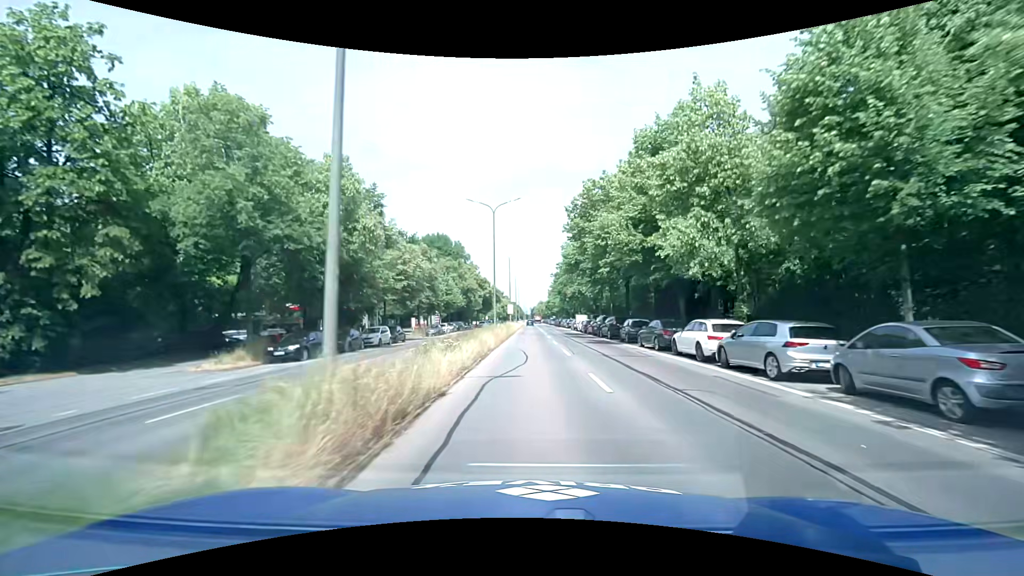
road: primary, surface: asphalt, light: Day
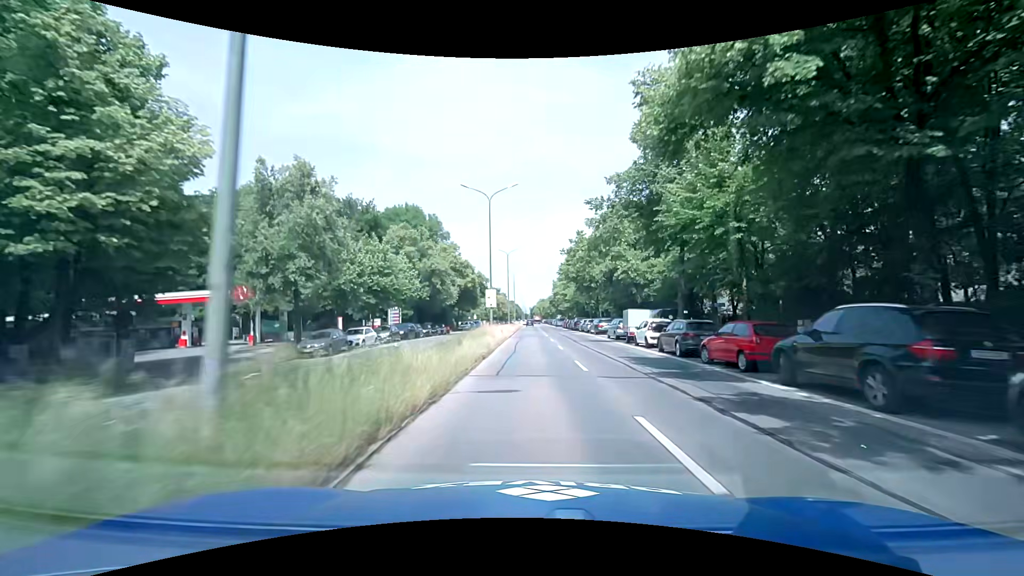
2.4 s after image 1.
(0.0, +32.9) m; 0°
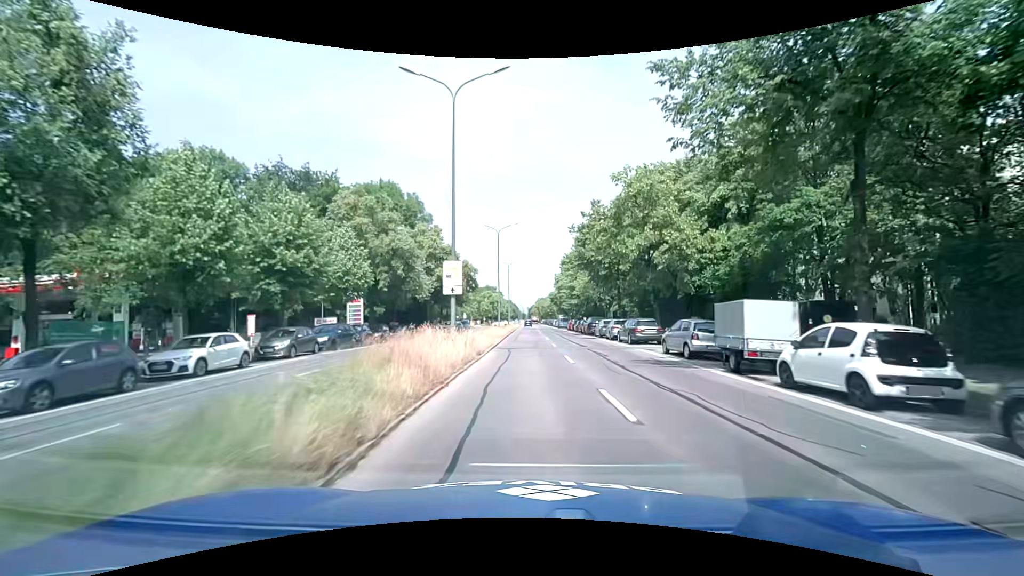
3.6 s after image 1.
(+0.1, +16.0) m; 0°
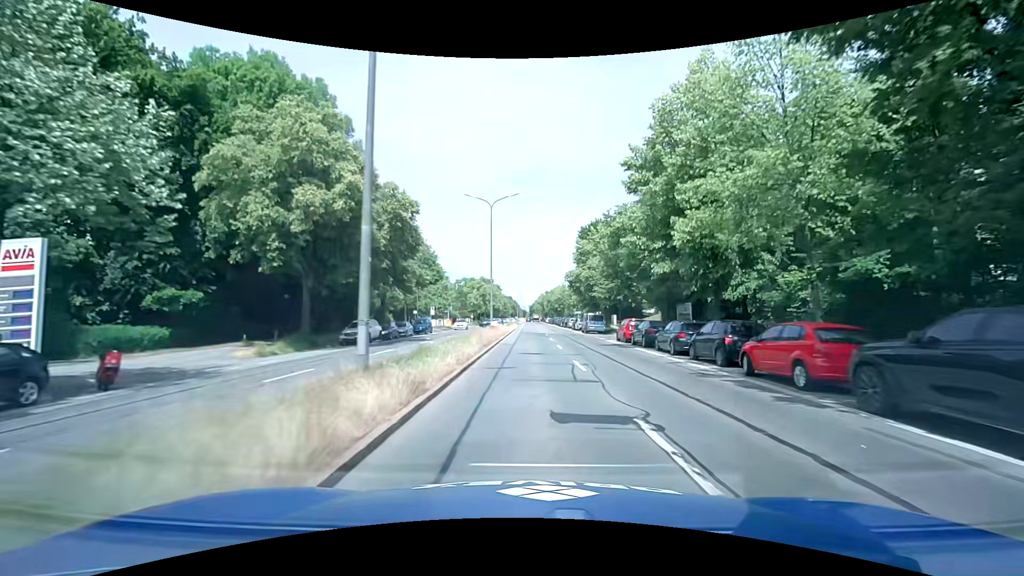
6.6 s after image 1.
(+0.1, +39.0) m; +1°
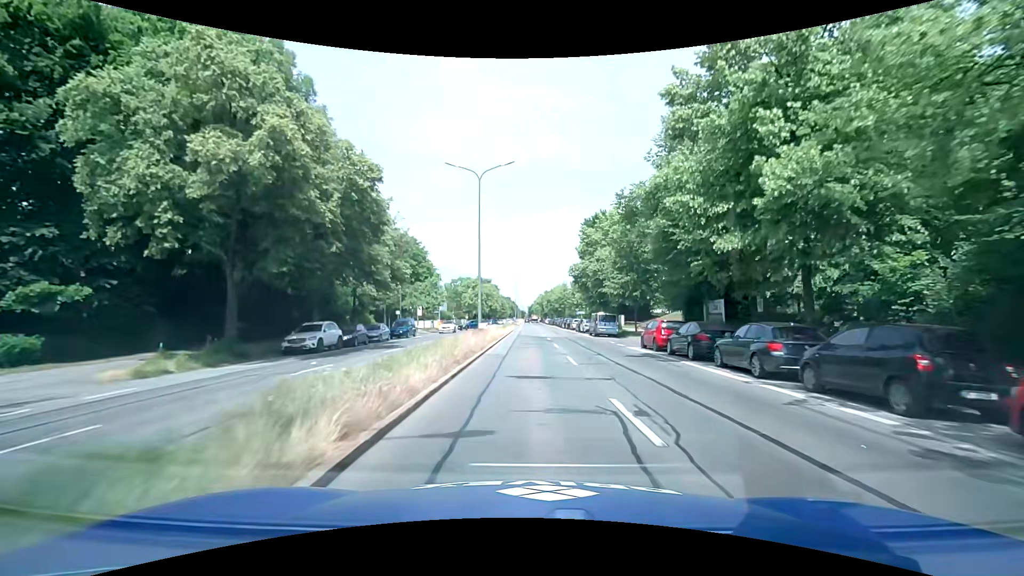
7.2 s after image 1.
(0.0, +7.6) m; 0°
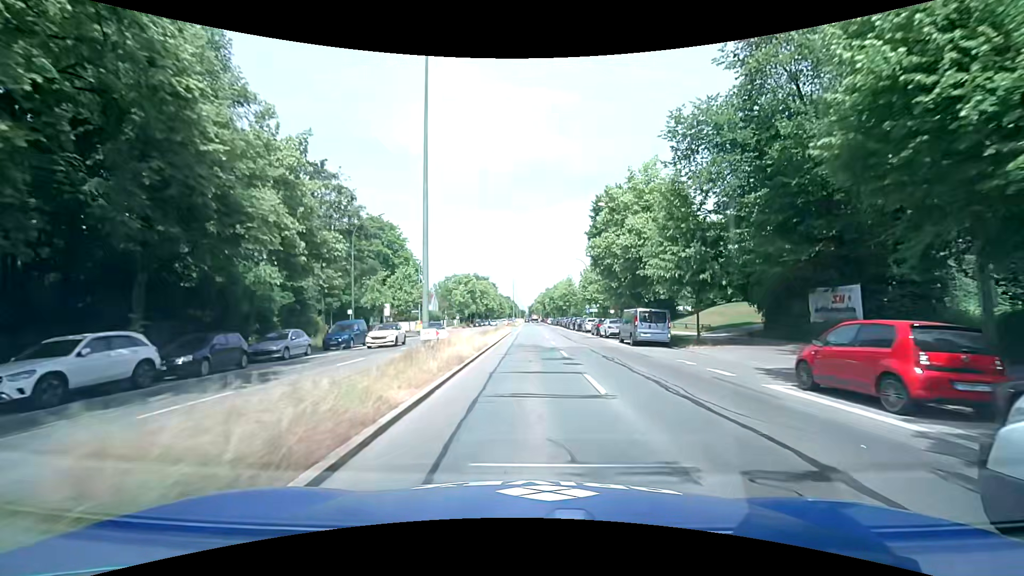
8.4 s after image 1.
(-0.1, +14.7) m; 0°
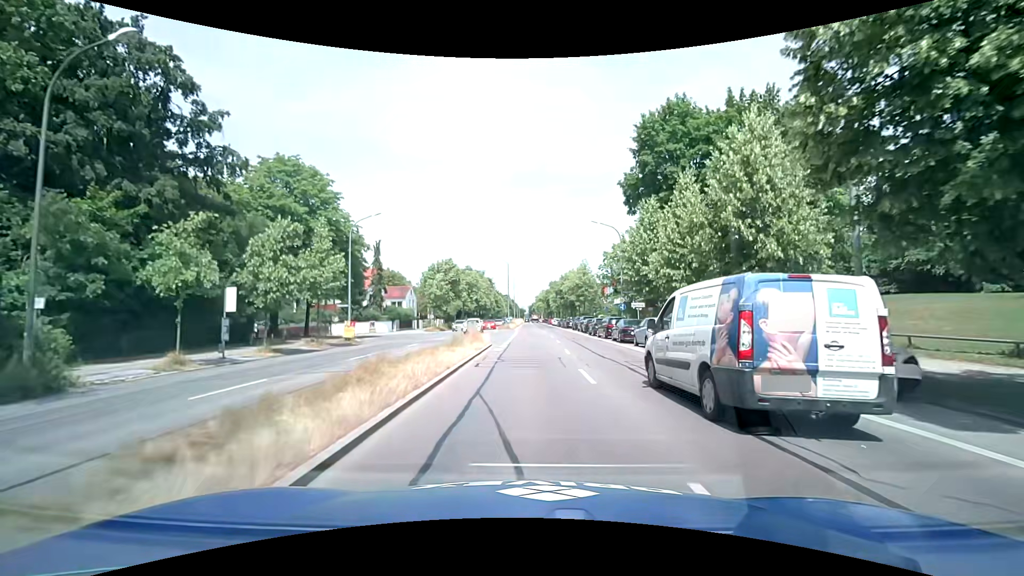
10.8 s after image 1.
(-0.2, +25.6) m; -1°
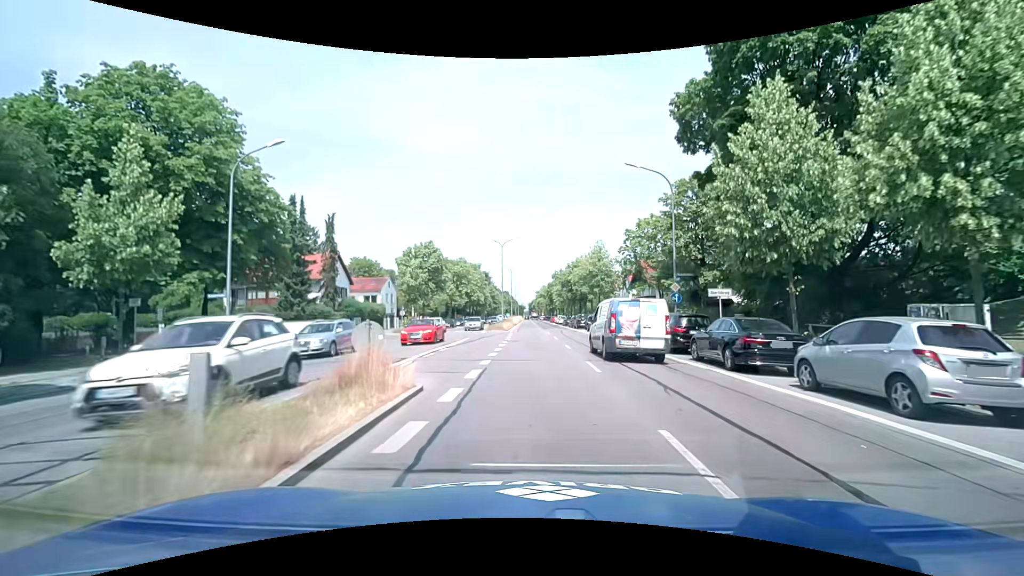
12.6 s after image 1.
(+0.1, +16.1) m; +1°
(0, +10) (-2, +20) (-3, +30) (-5, +39) (-14, +43) (-24, +43) (-34, +42) (-44, +42) (-54, +41) (-64, +41) m
